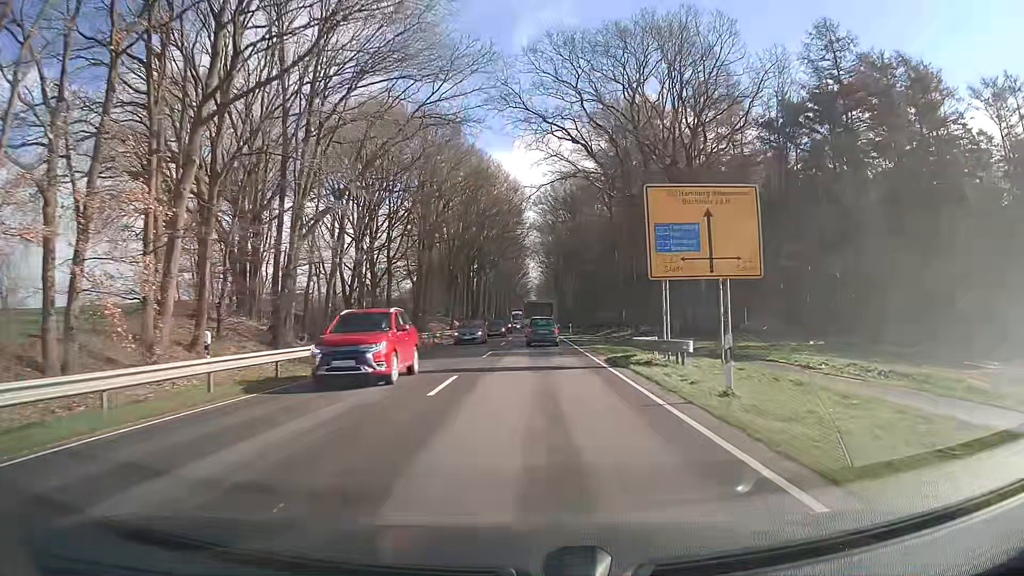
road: primary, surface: asphalt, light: Day
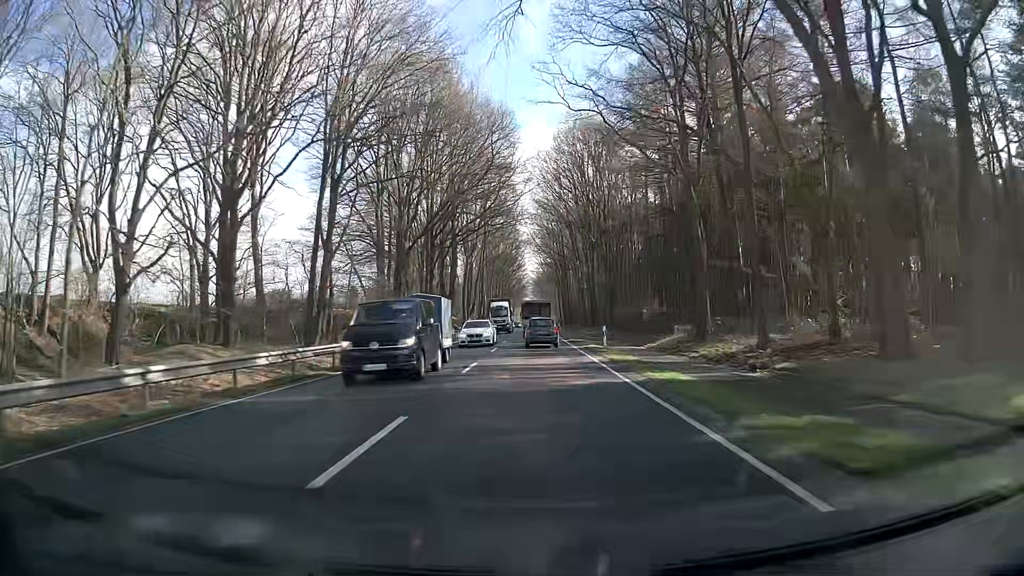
(+0.1, +30.9) m; +1°
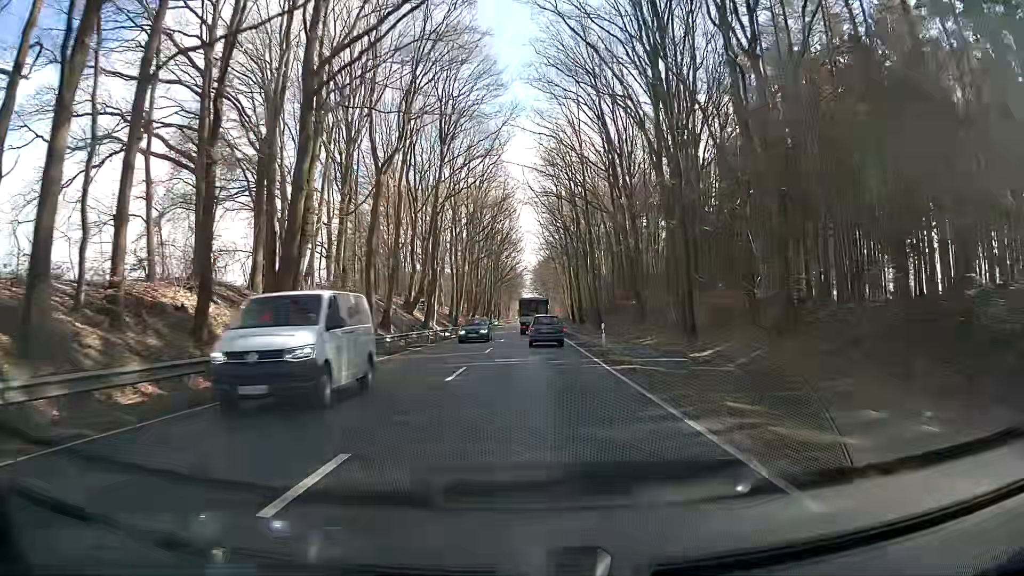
(0.0, +50.9) m; 0°
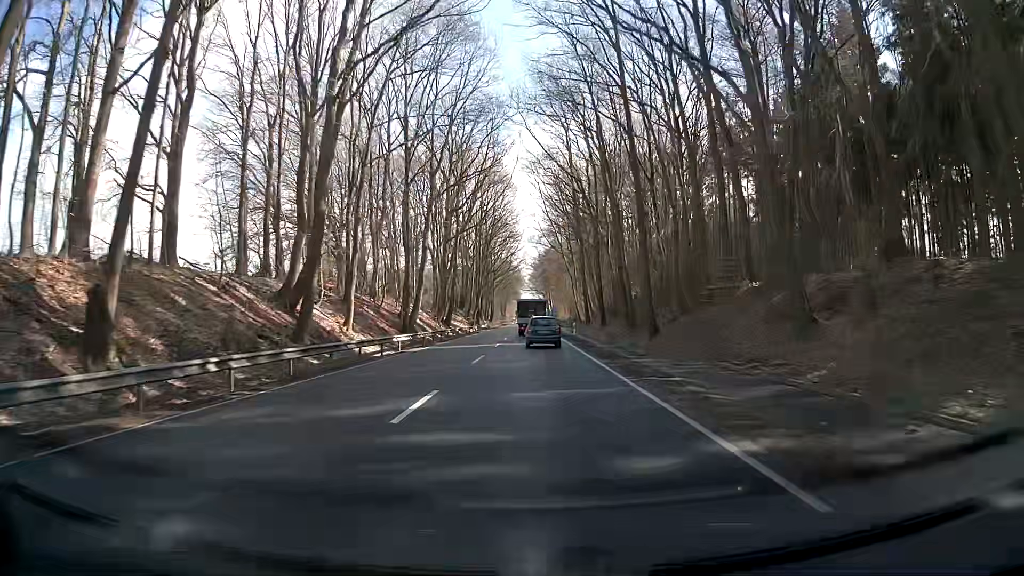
(-0.2, +29.9) m; -1°
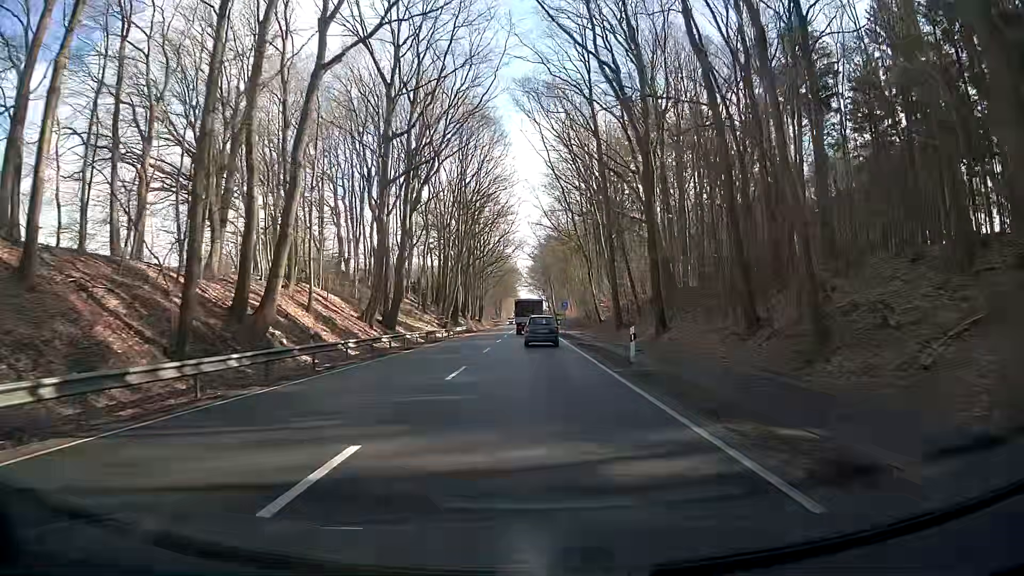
(+0.3, +29.8) m; +1°
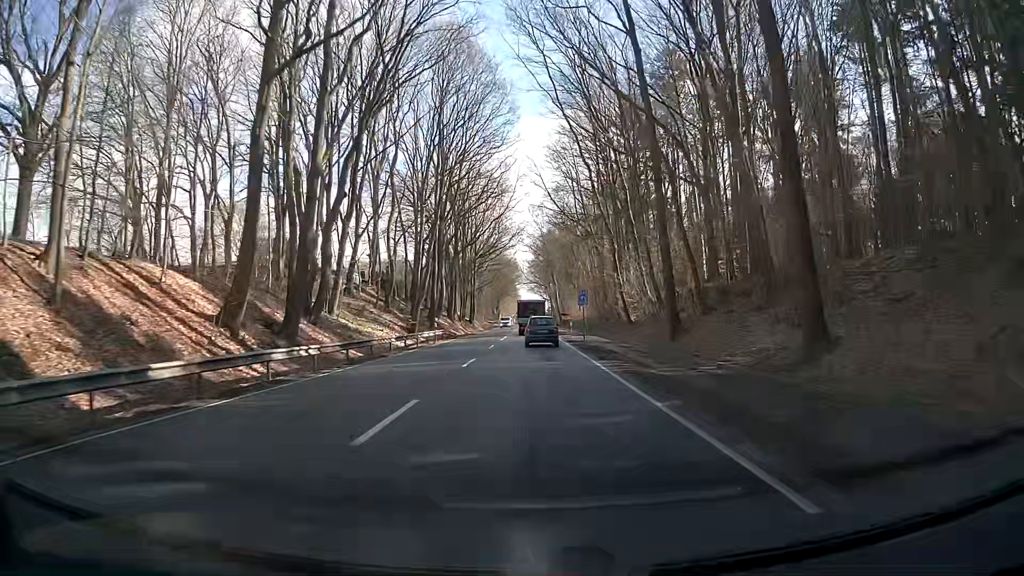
(-0.2, +20.0) m; -1°
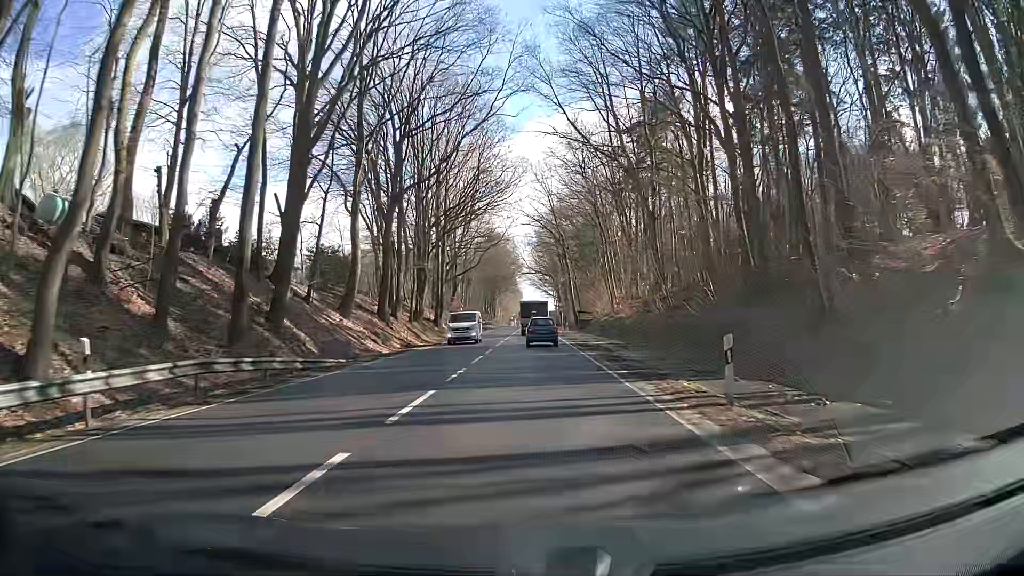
(+0.6, +40.6) m; 0°
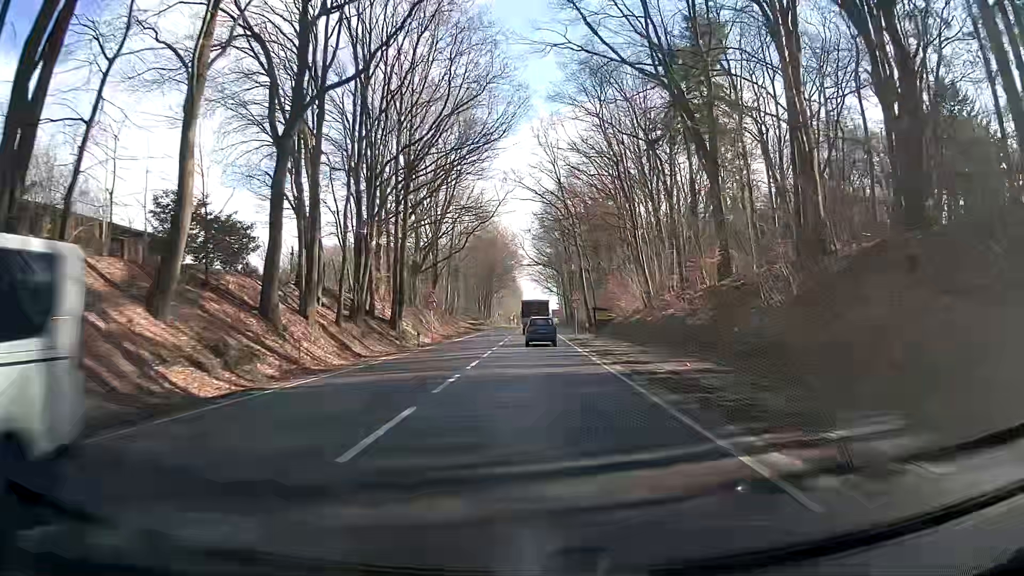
(+0.2, +20.8) m; 0°
(0, +10) (0, +20) (+1, +30) (+1, +40) (+1, +50) (+1, +60) (+1, +70) (+2, +80) (+2, +90) (+2, +100) m
